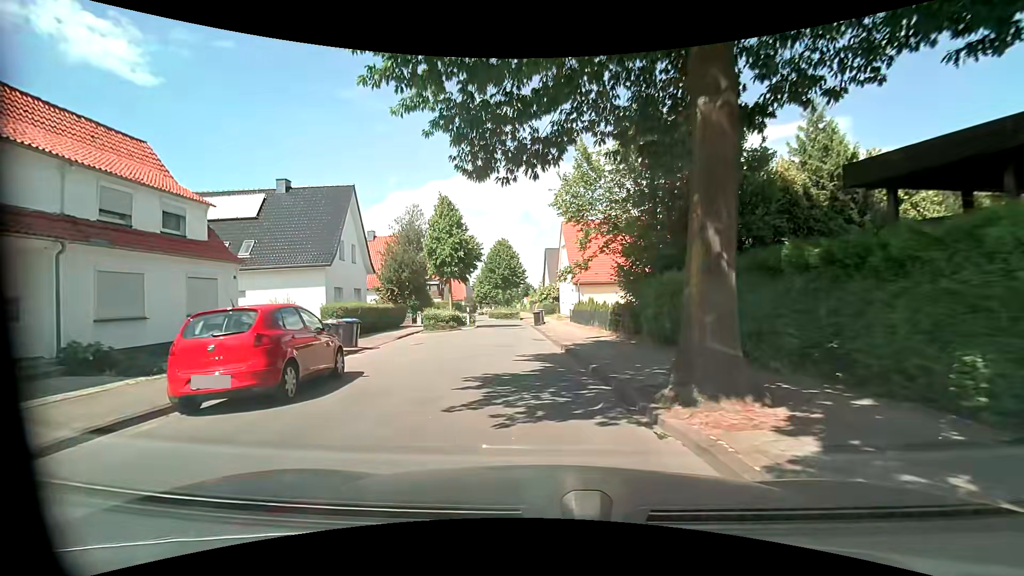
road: unclassified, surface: asphalt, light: Day
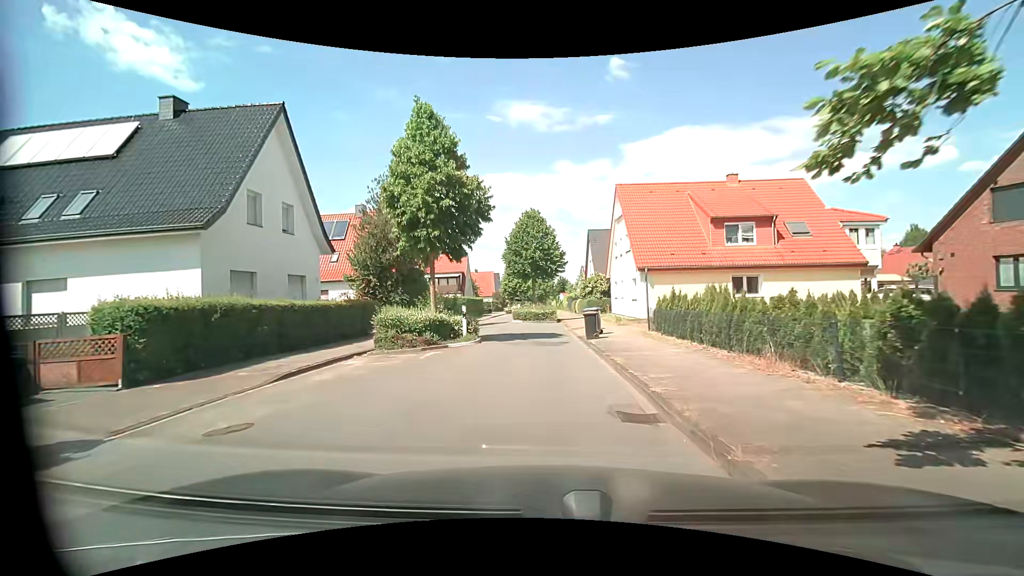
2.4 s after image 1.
(-0.8, +14.3) m; -4°
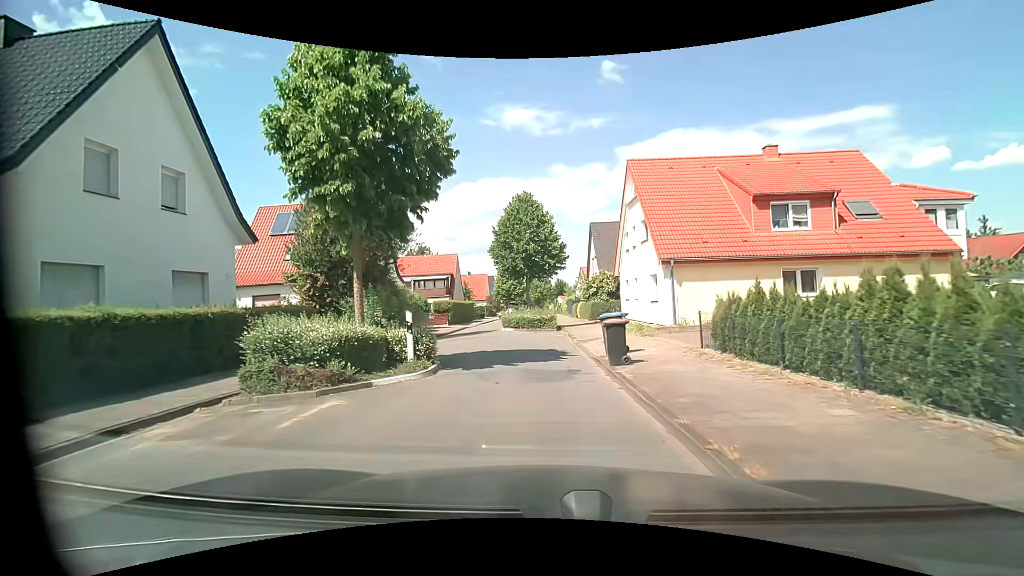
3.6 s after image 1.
(+0.1, +6.7) m; -1°
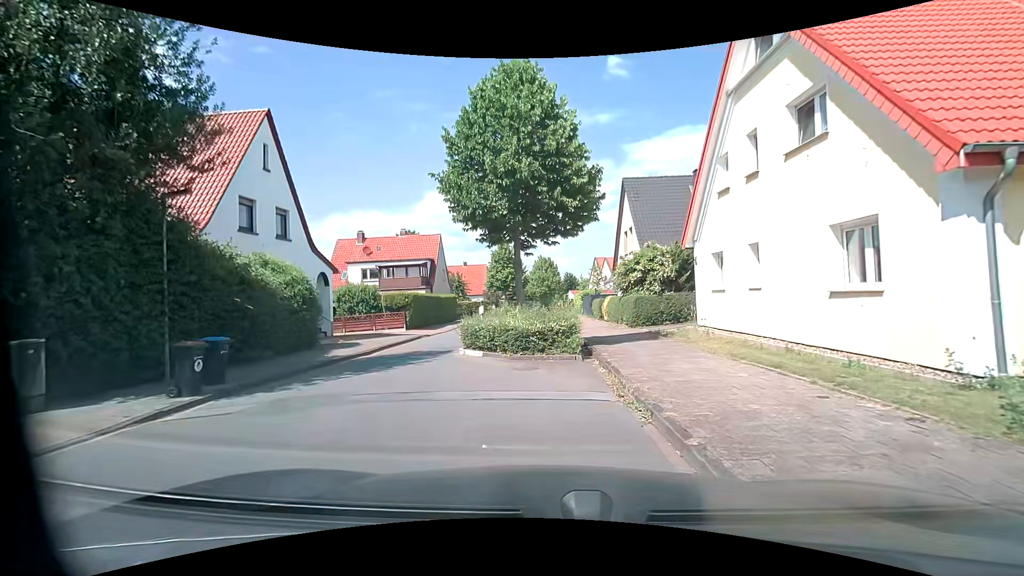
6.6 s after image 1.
(+0.3, +15.8) m; +1°
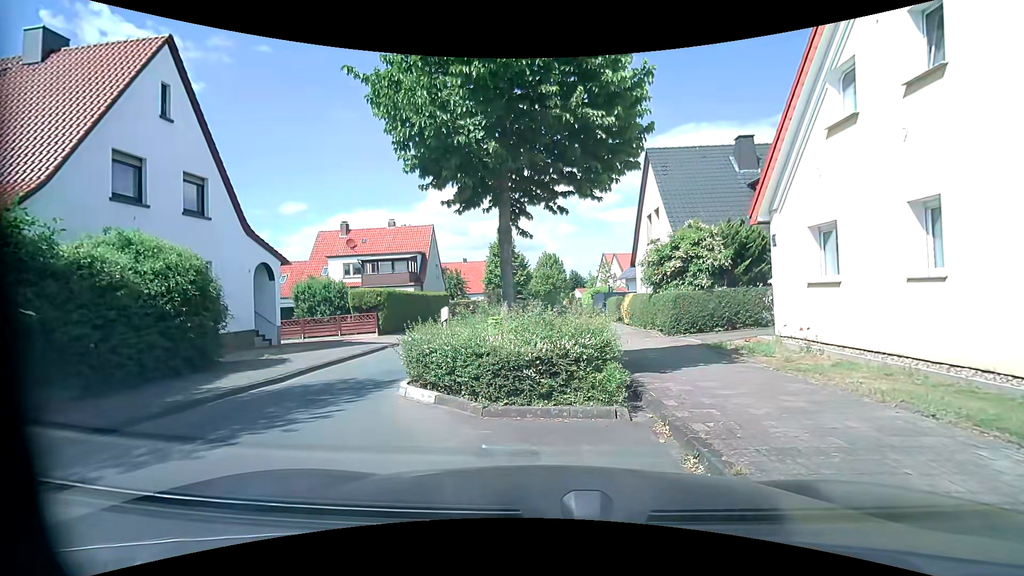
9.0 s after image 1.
(0.0, +5.4) m; 0°
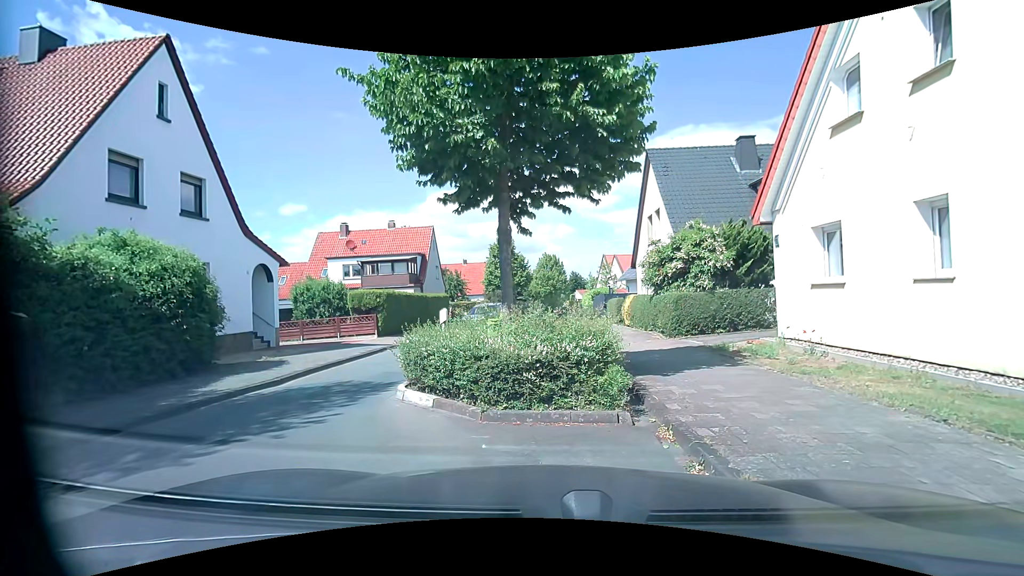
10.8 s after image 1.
(0.0, +0.2) m; 0°
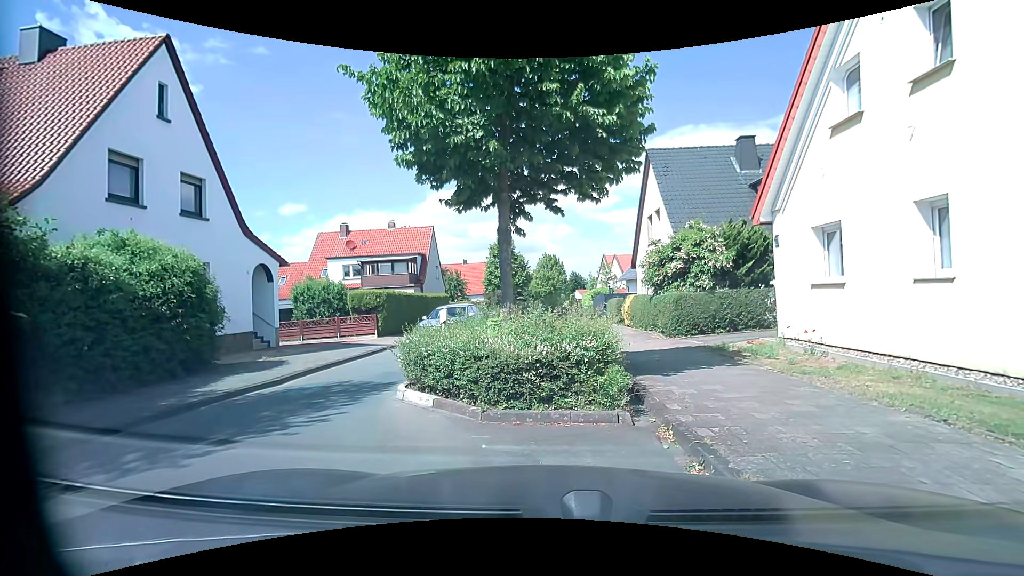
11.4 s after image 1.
(0.0, 0.0) m; 0°
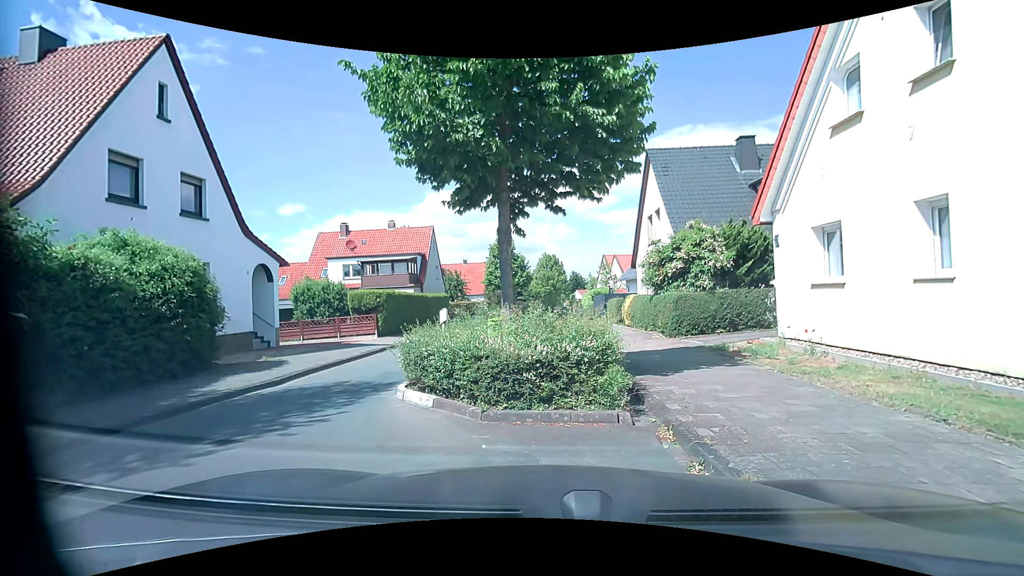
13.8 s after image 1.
(0.0, 0.0) m; 0°
